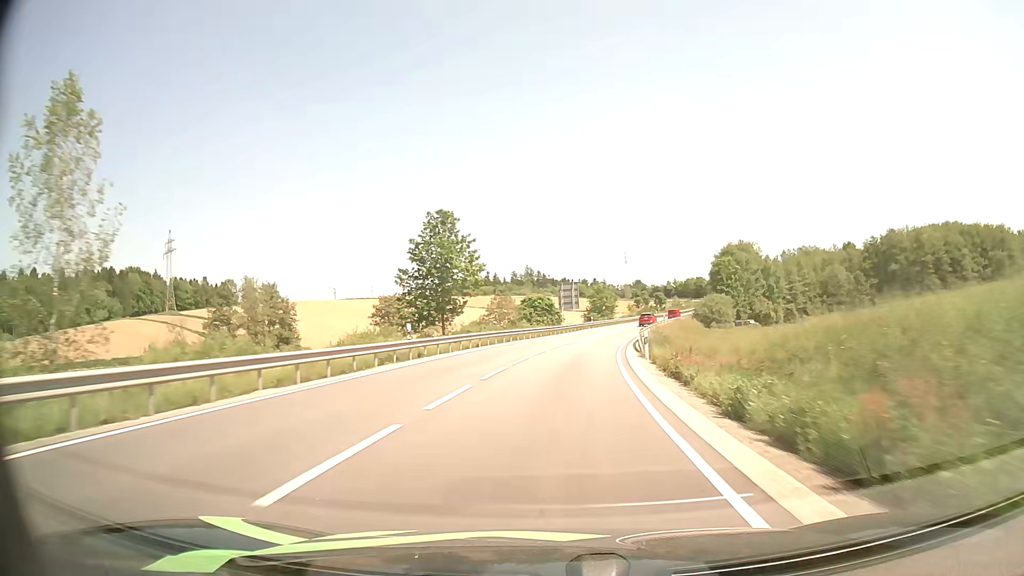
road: secondary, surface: asphalt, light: Day
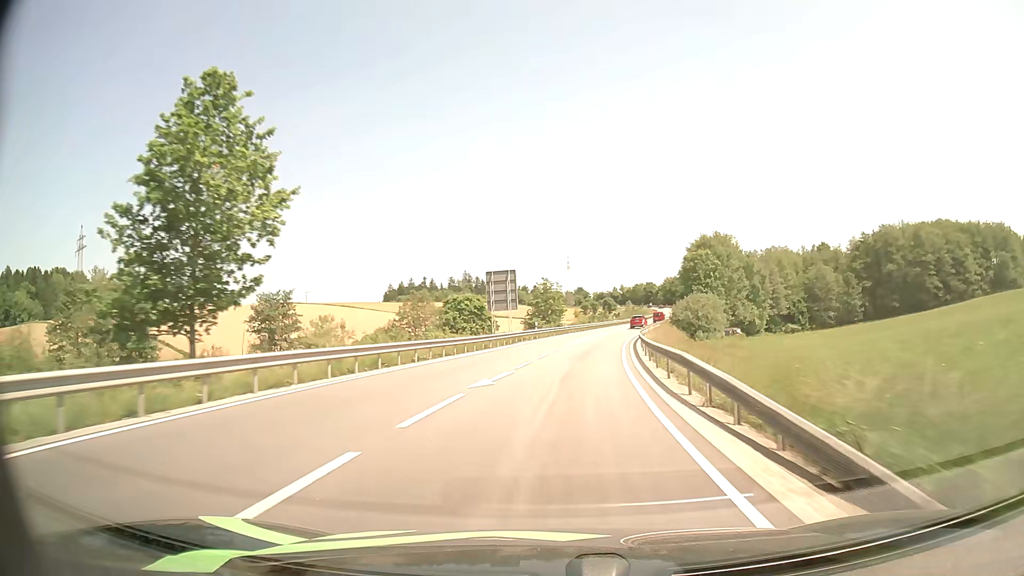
(+1.3, +25.9) m; +5°
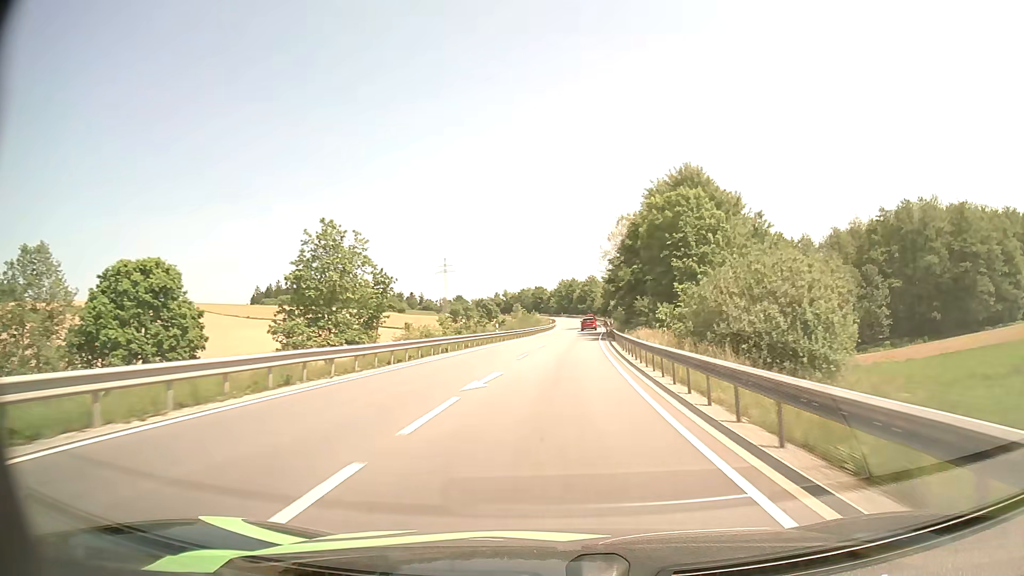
(+5.1, +54.5) m; +10°
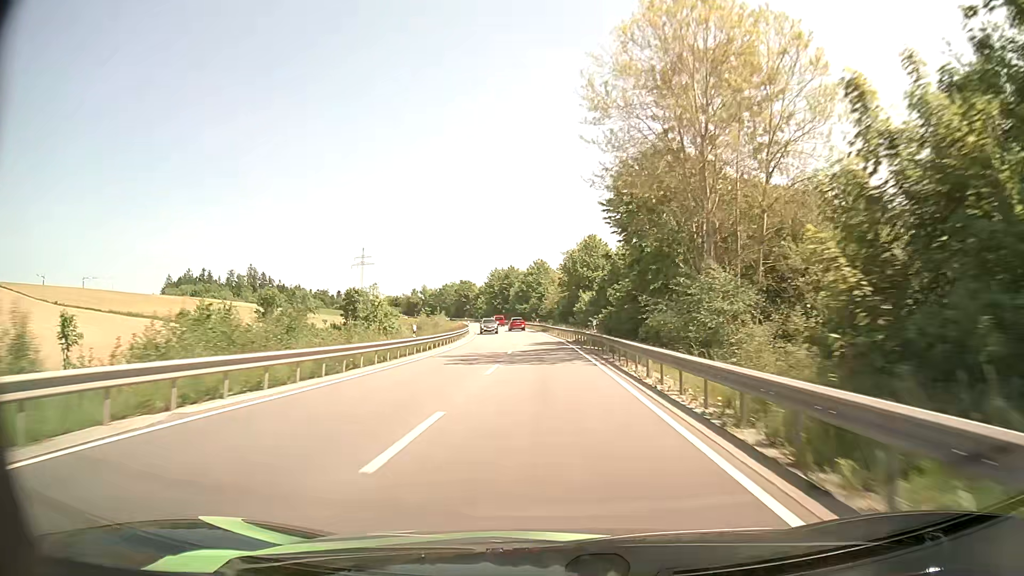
(+4.0, +71.4) m; +5°
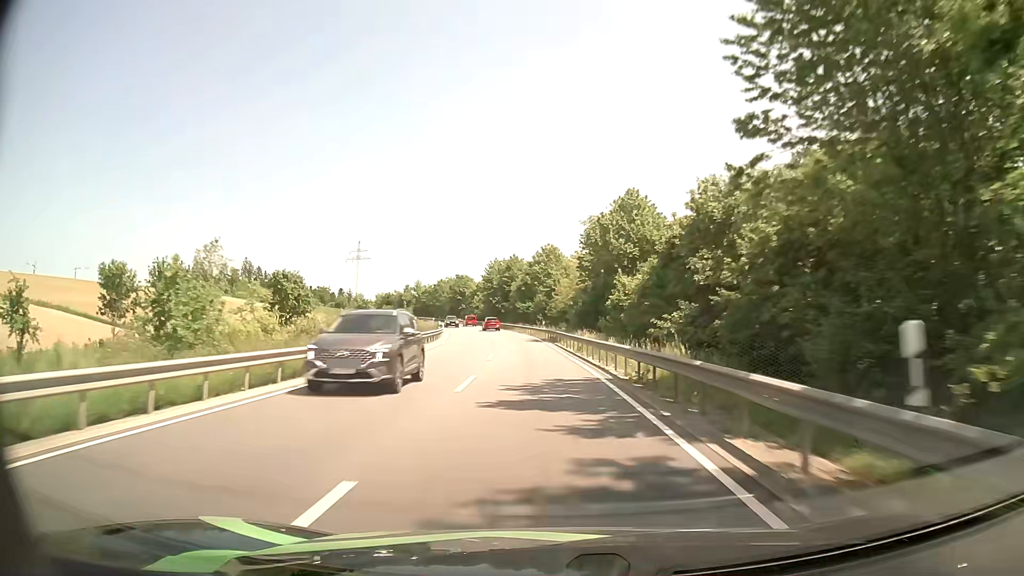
(0.0, +28.7) m; -1°
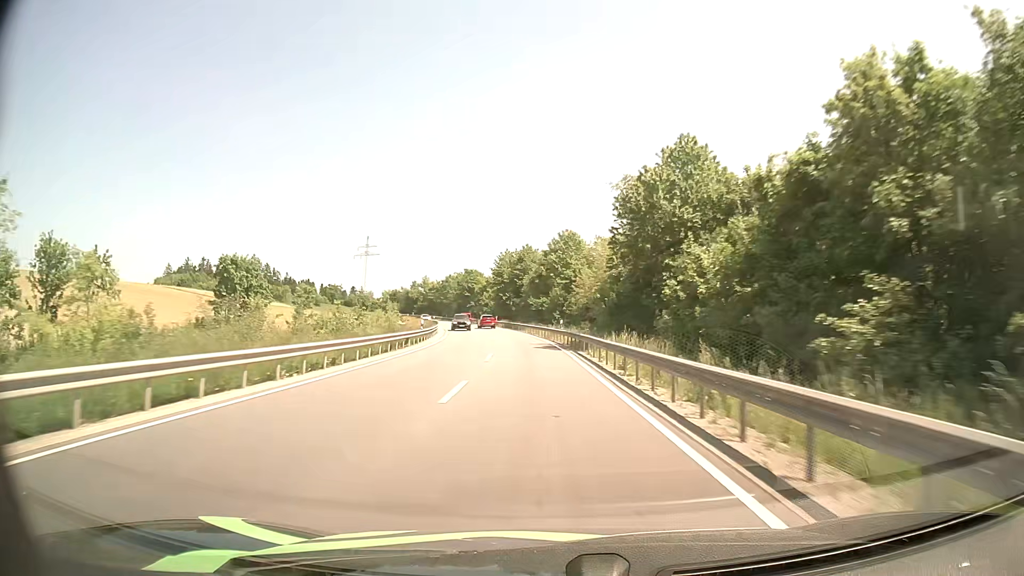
(-0.2, +14.2) m; -1°
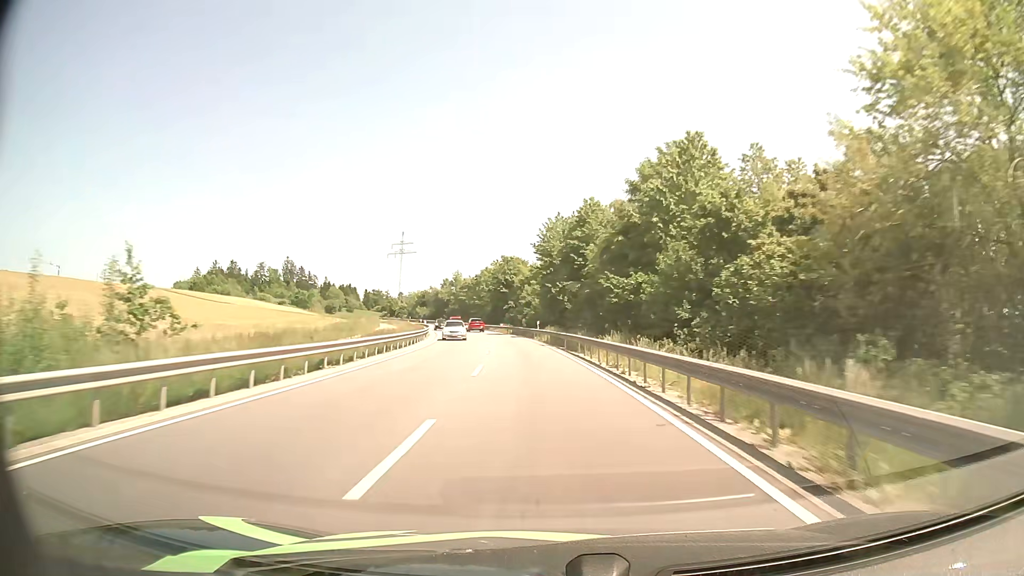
(-1.7, +42.4) m; -5°
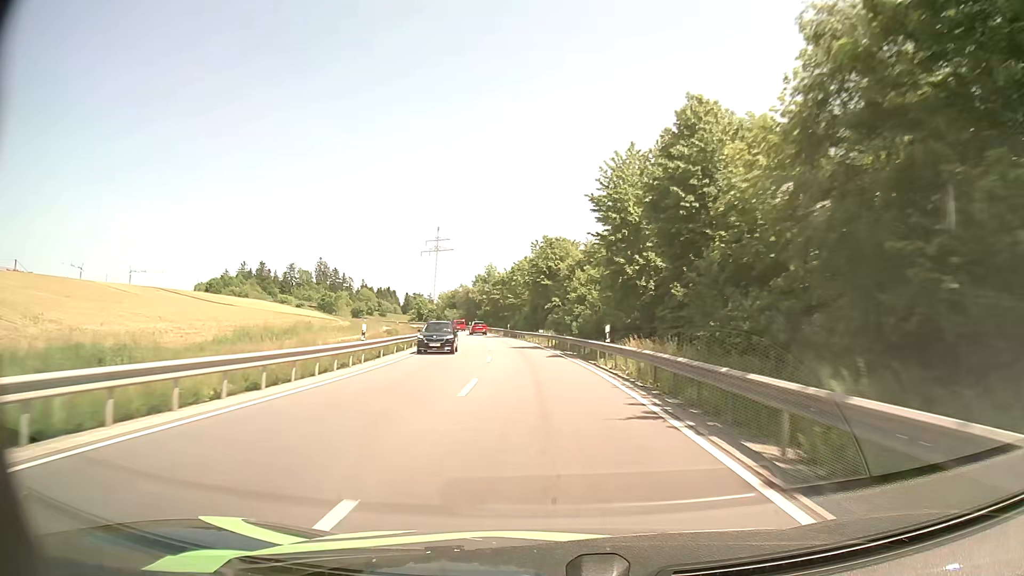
(-1.1, +28.3) m; -4°
(0, +10) (-1, +20) (-1, +30) (-2, +40) (-3, +50) (-5, +60) (-6, +70) (-8, +79) (-10, +89) (-12, +99) m
